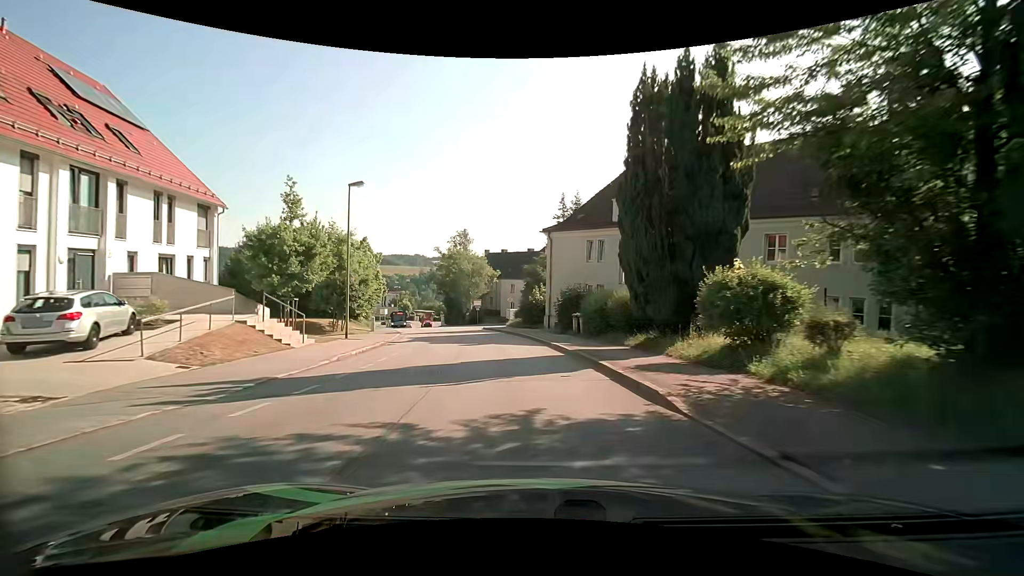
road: residential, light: Day
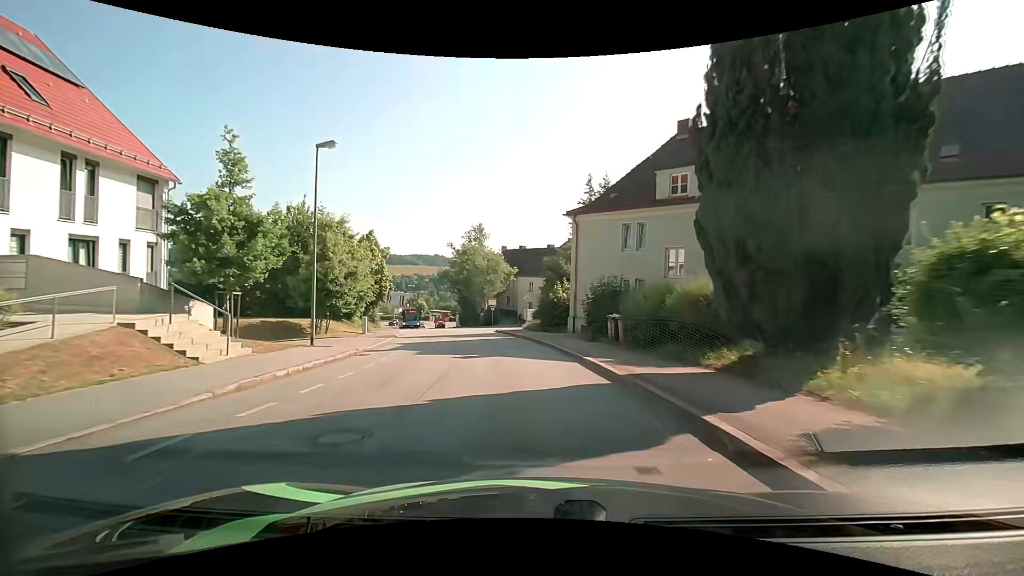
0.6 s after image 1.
(-0.1, +6.1) m; -1°
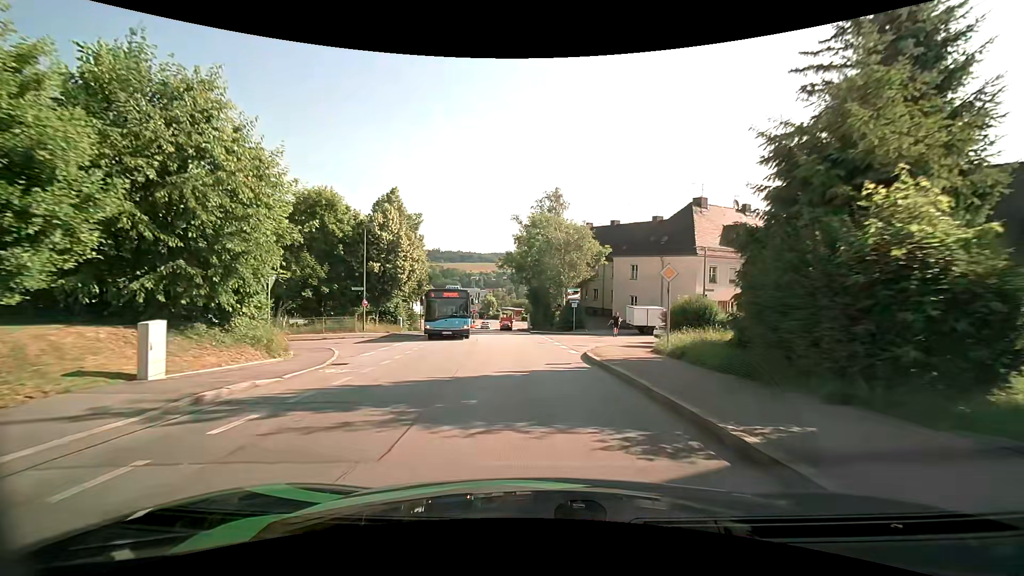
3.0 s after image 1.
(-2.2, +23.2) m; -10°
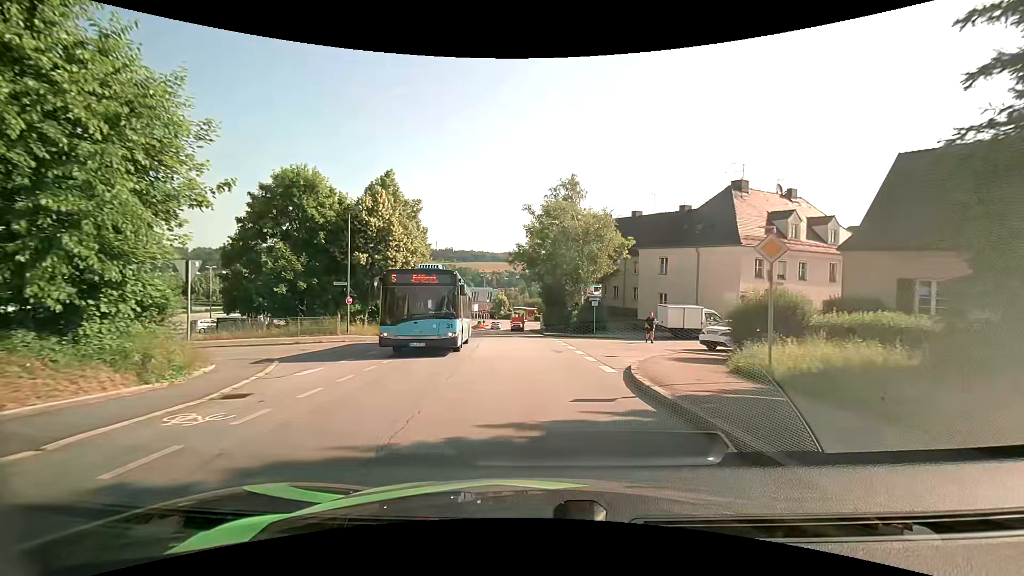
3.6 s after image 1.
(-0.1, +5.5) m; -2°
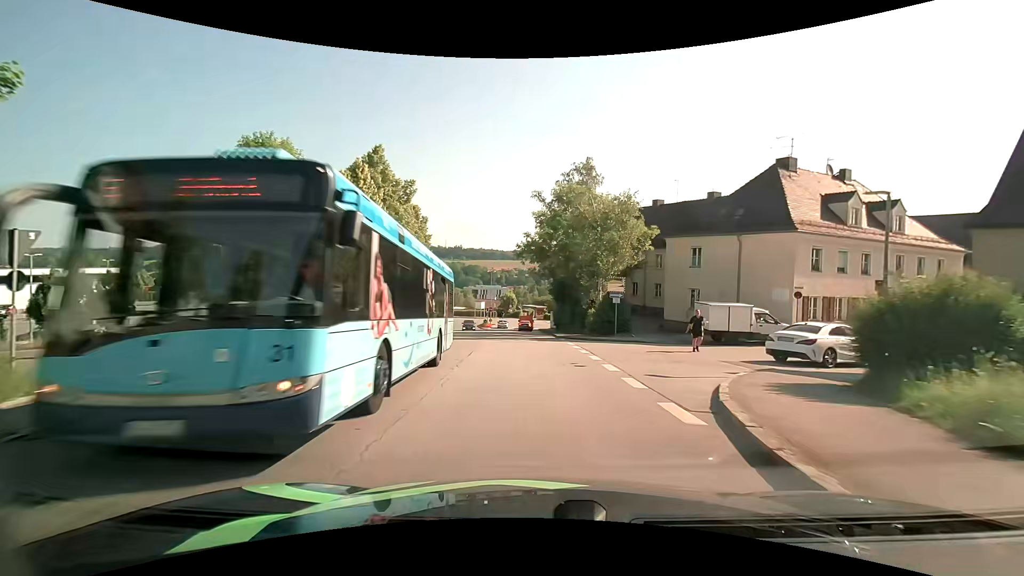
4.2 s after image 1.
(-0.1, +5.4) m; 0°
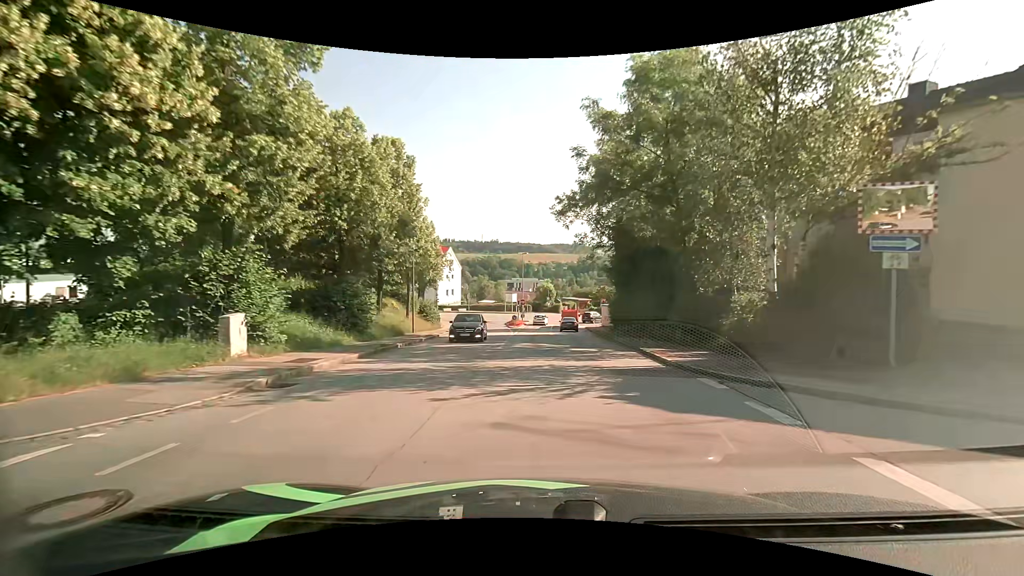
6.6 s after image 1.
(-1.1, +20.5) m; -5°
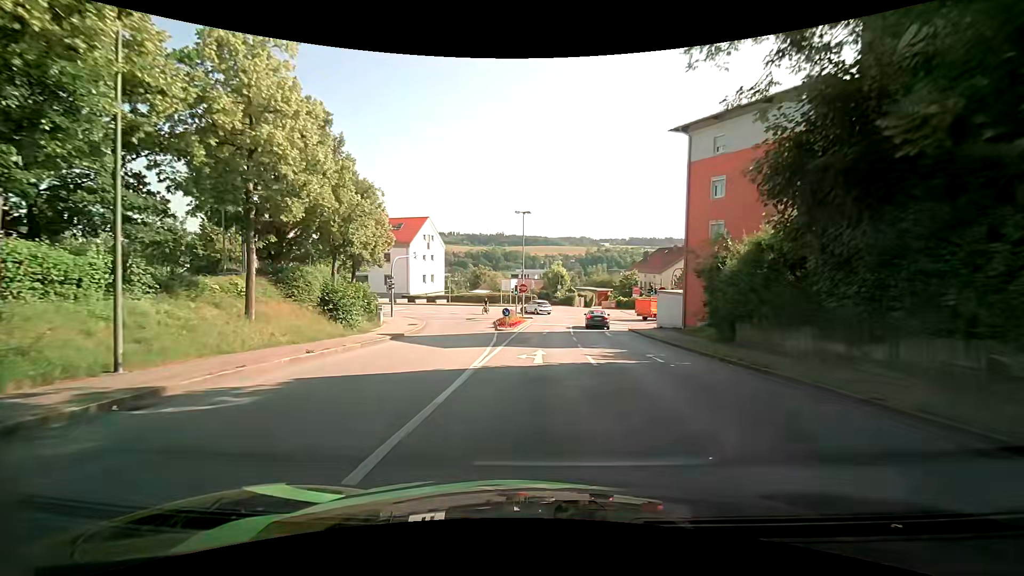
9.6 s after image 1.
(-0.3, +26.6) m; -1°
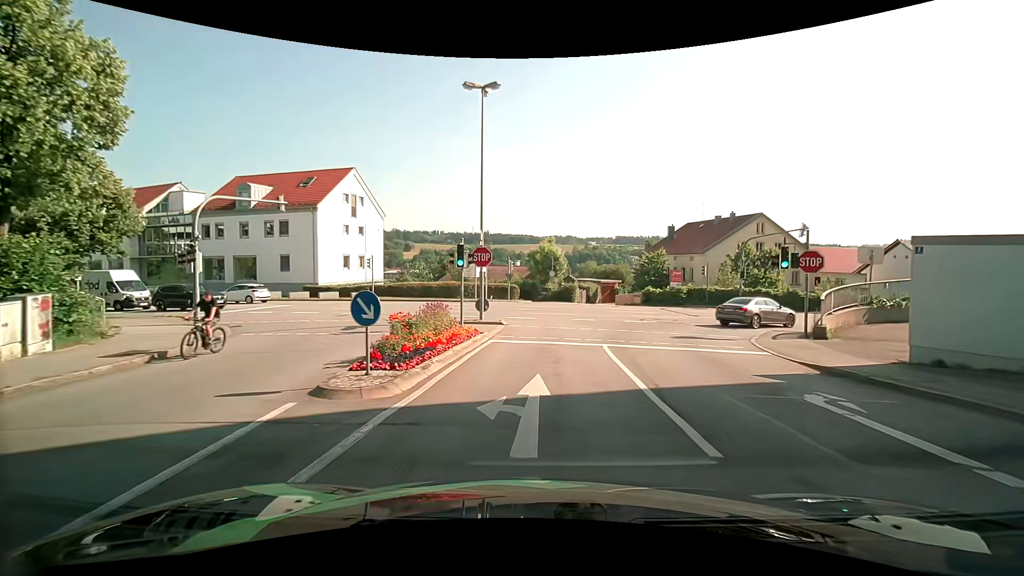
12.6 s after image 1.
(+0.4, +26.3) m; +2°
(0, +10) (+1, +20) (-1, +30) (-8, +37) (-18, +40) (-28, +42) (-37, +44) (-47, +47) (-56, +51) (-66, +54) m
